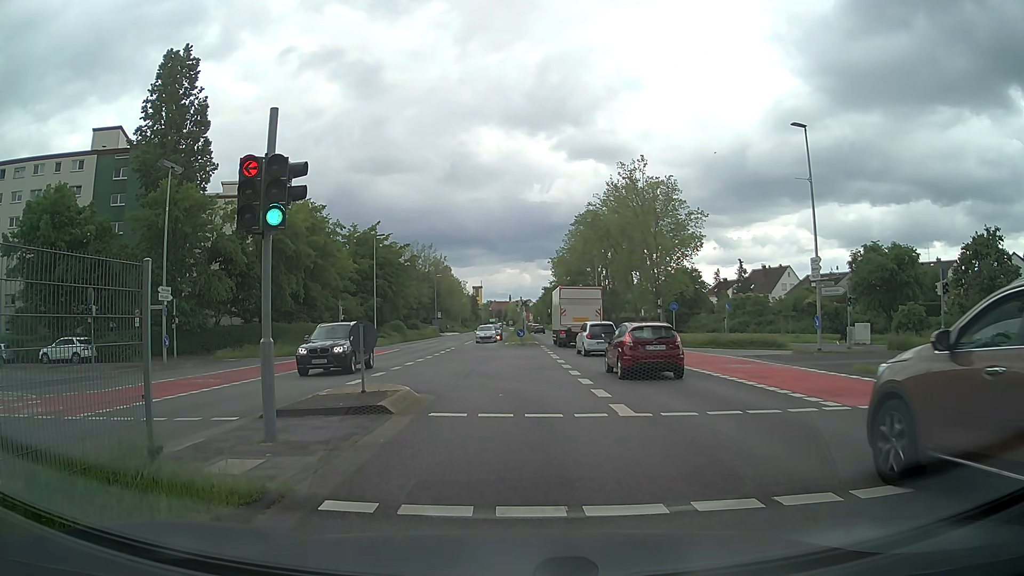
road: secondary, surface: asphalt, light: Day
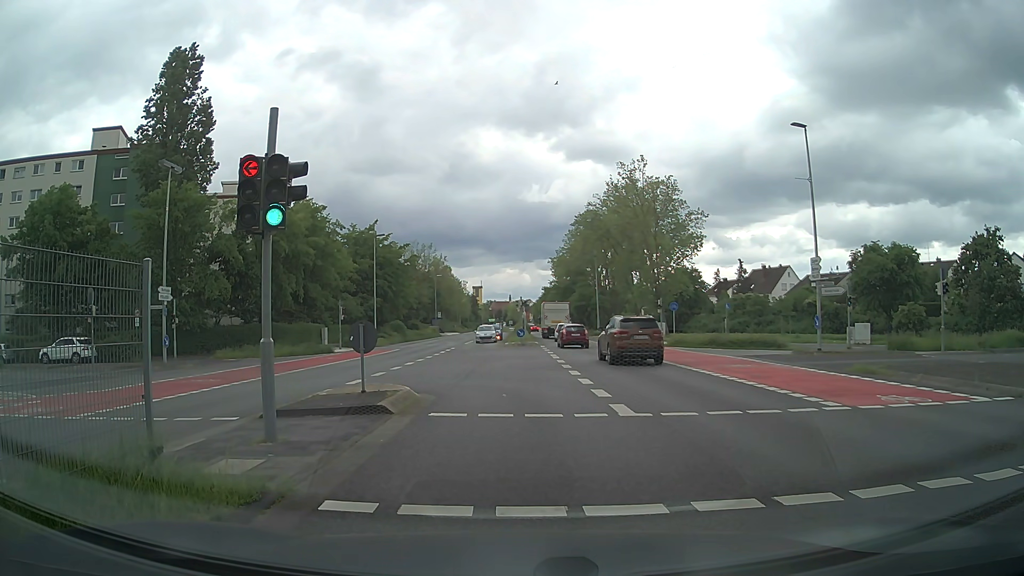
(0.0, 0.0) m; 0°
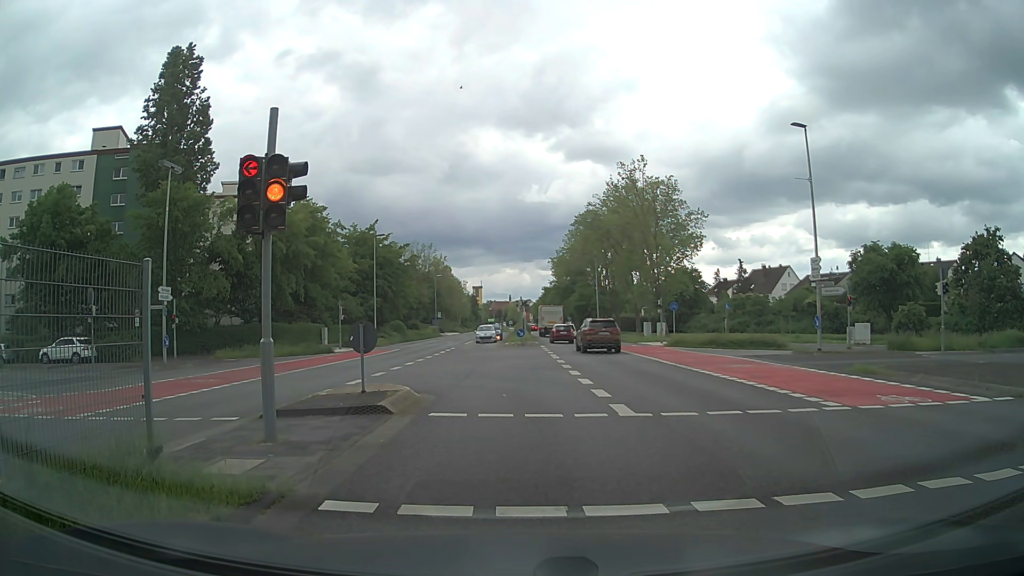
(0.0, 0.0) m; 0°
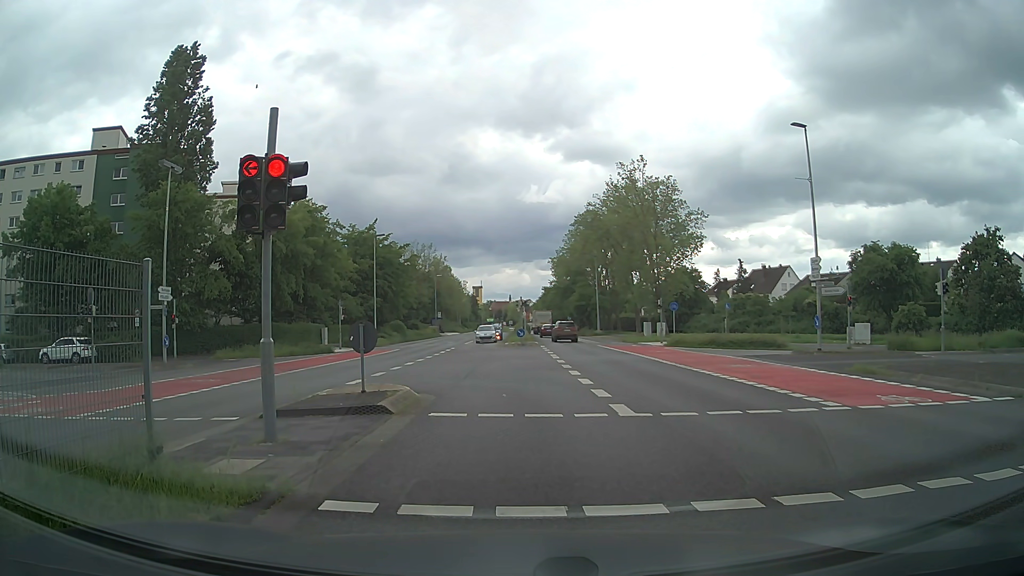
(0.0, 0.0) m; 0°
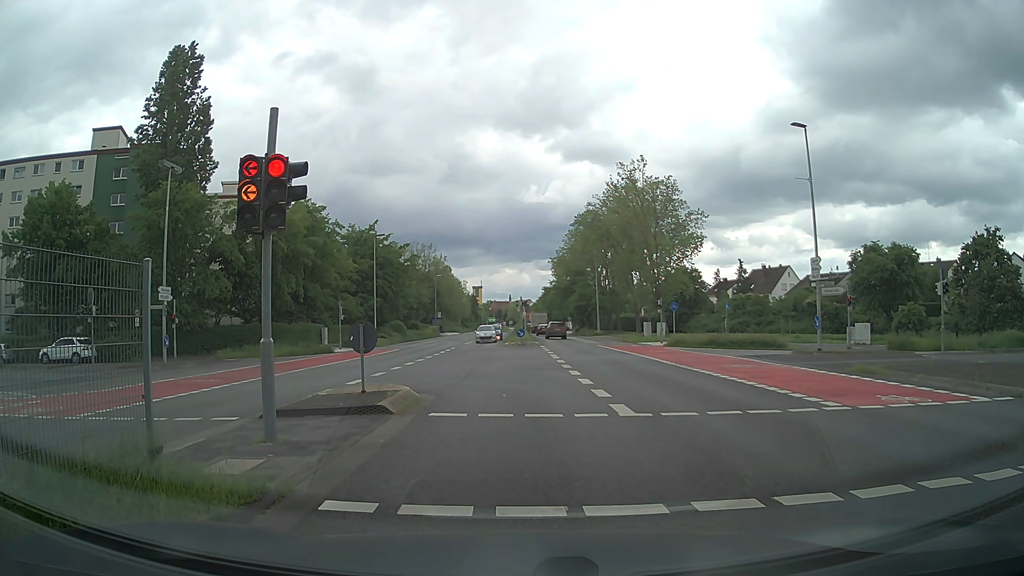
(0.0, 0.0) m; 0°
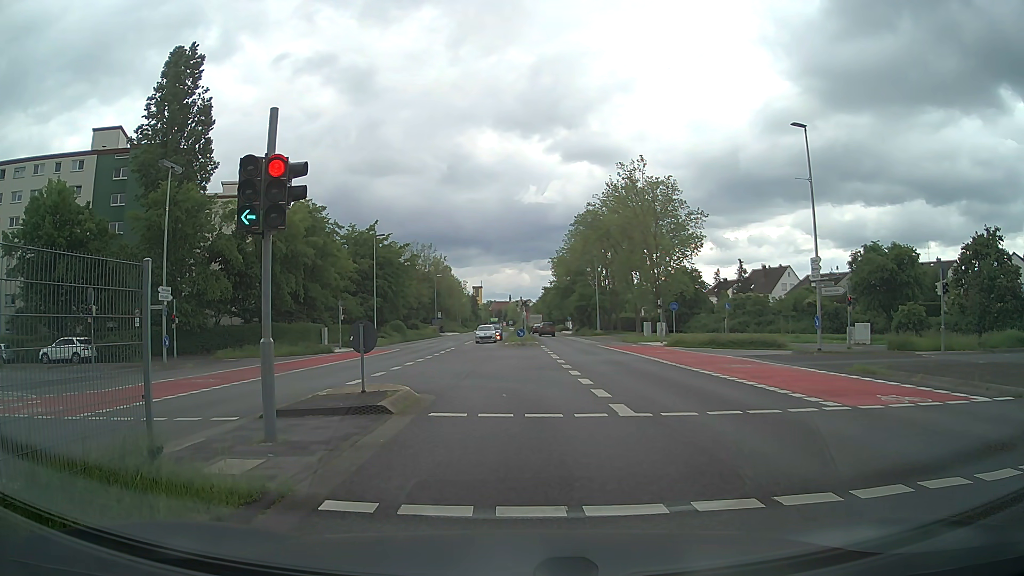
(0.0, 0.0) m; 0°
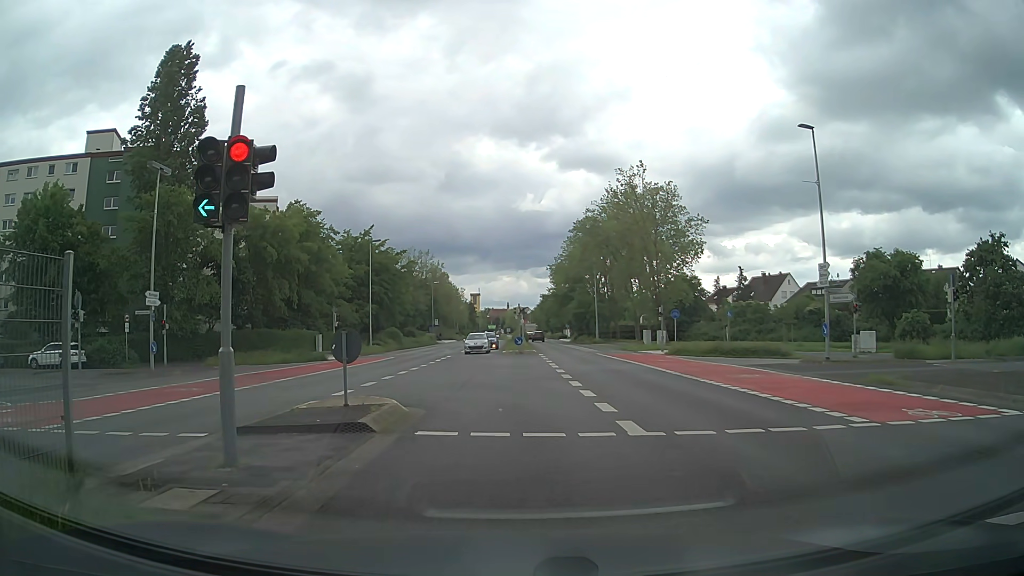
(0.0, +1.3) m; -1°
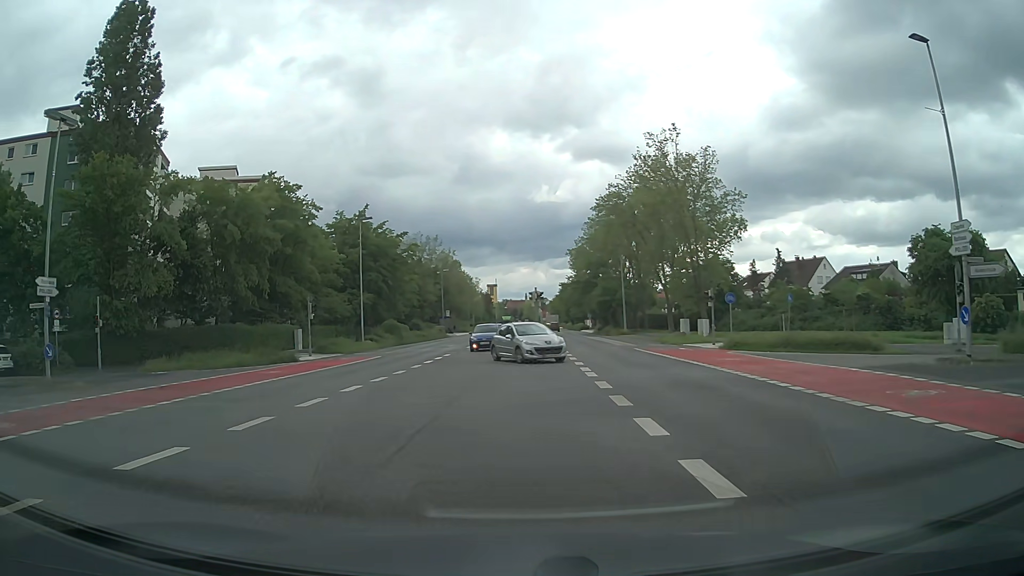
(+0.1, +10.0) m; -2°
